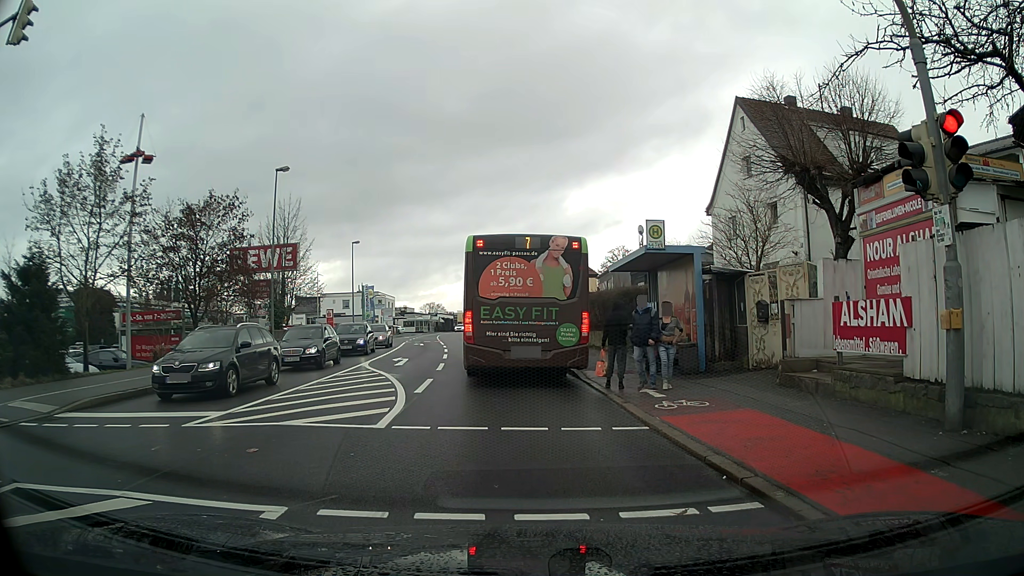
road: tertiary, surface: asphalt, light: Day
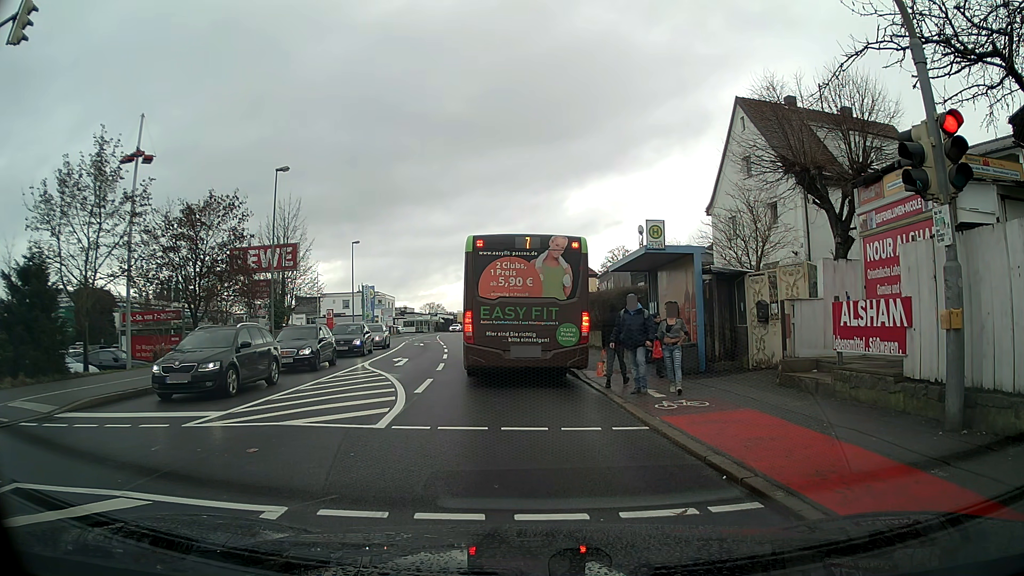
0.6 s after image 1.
(0.0, 0.0) m; 0°
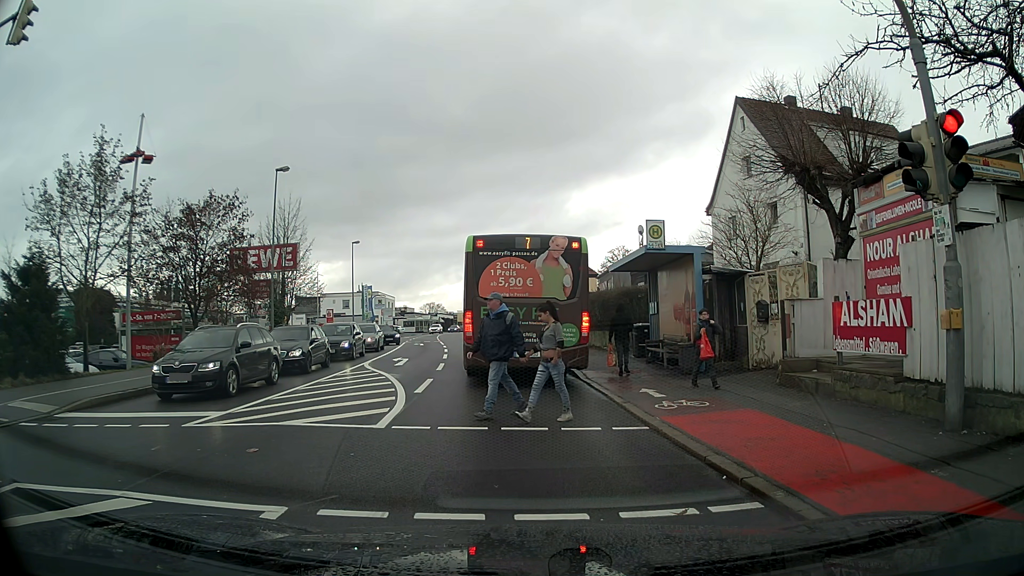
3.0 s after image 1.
(0.0, 0.0) m; 0°
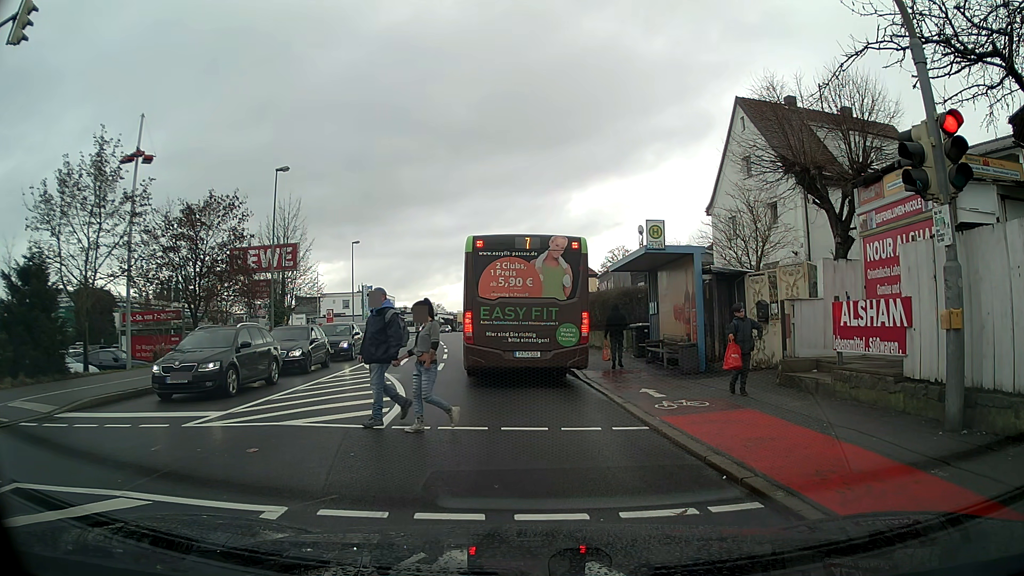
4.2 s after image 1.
(0.0, 0.0) m; 0°
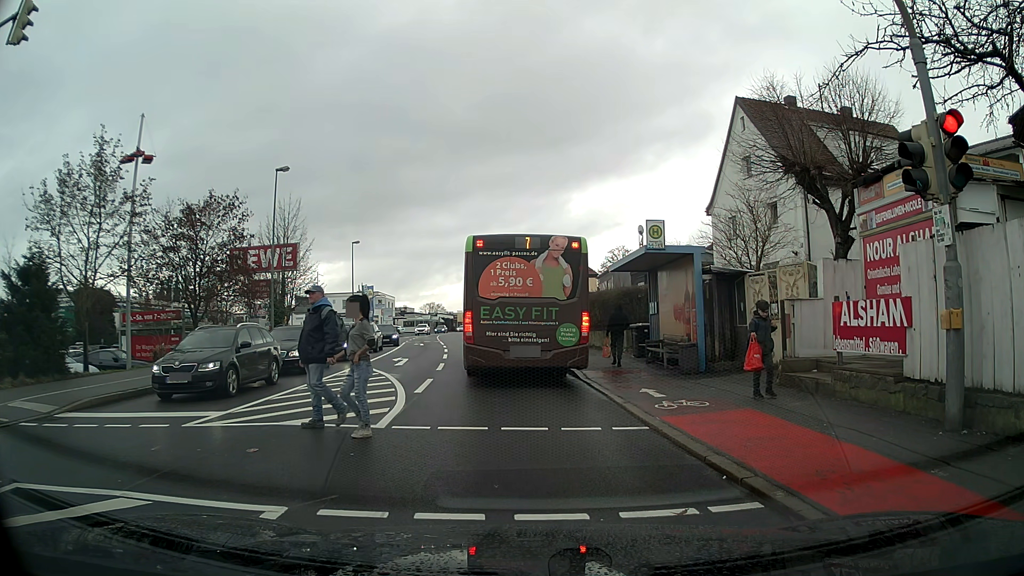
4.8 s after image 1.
(0.0, 0.0) m; 0°
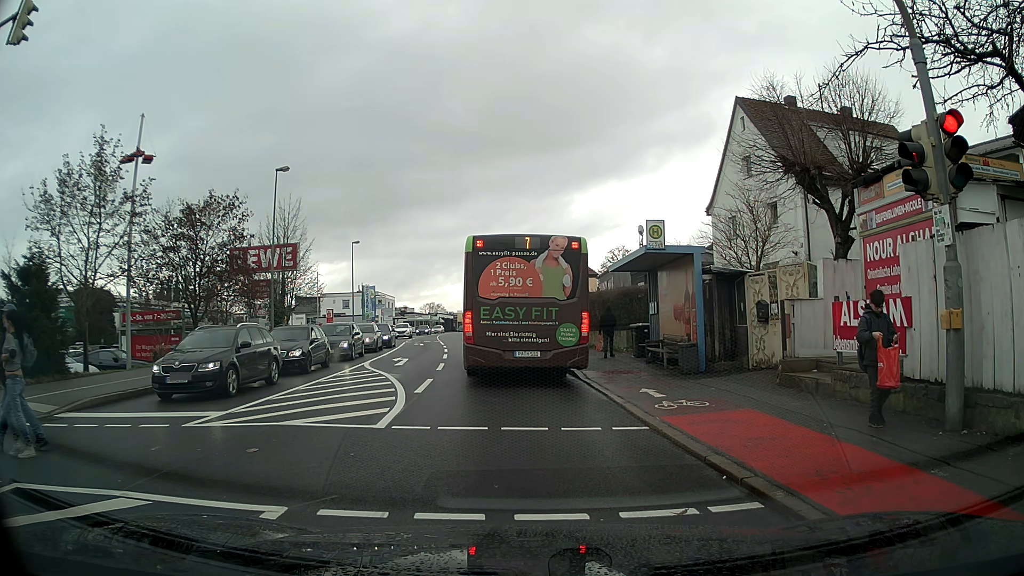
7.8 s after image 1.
(0.0, 0.0) m; 0°
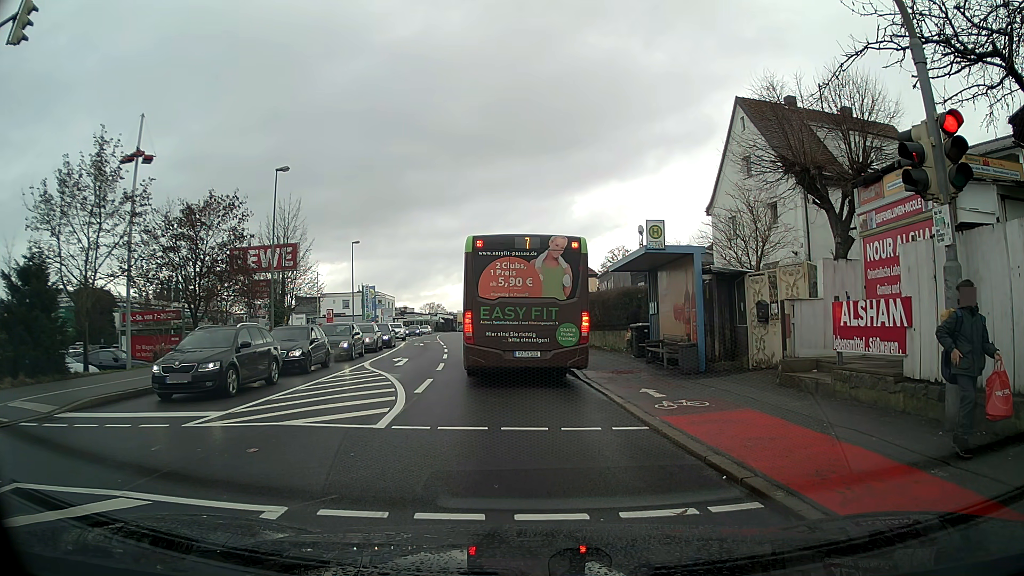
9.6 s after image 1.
(0.0, 0.0) m; 0°
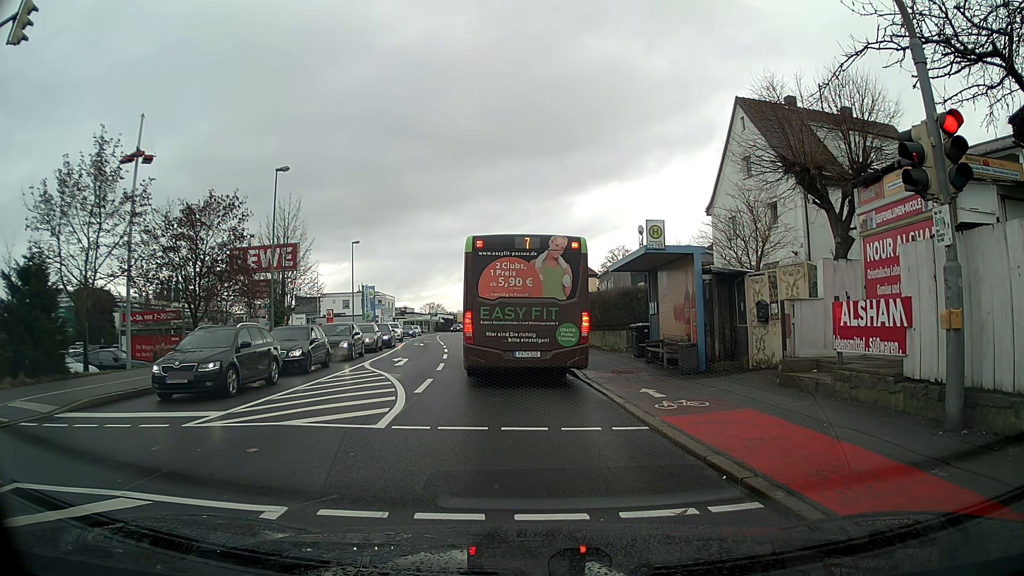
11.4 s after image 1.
(0.0, 0.0) m; 0°
(0, +10) (-1, +20) (-3, +30) (-4, +40) (-6, +50) (-8, +59) (-9, +69) (-11, +79) (-12, +89) (-13, +99) m
